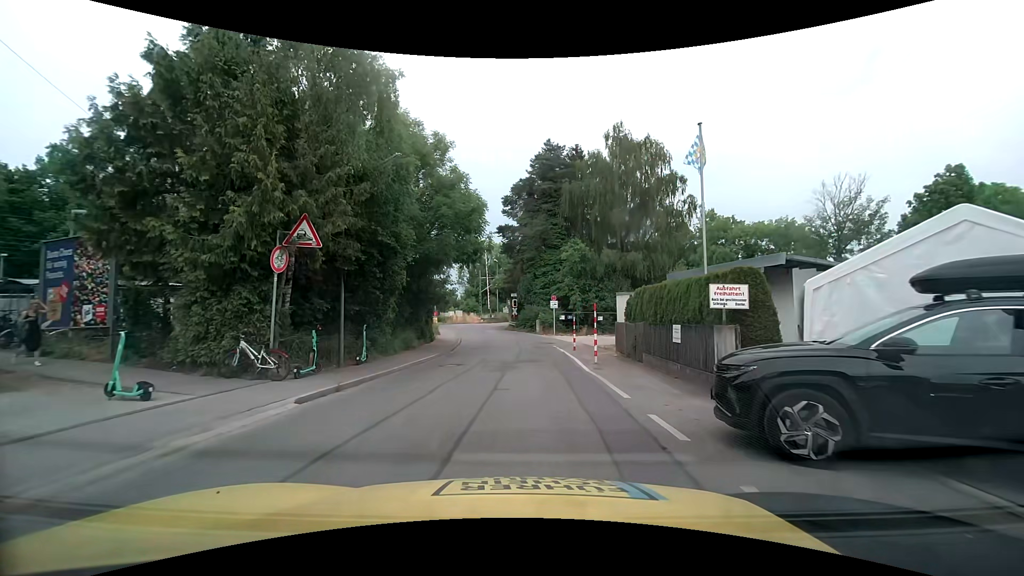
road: residential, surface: asphalt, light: Day
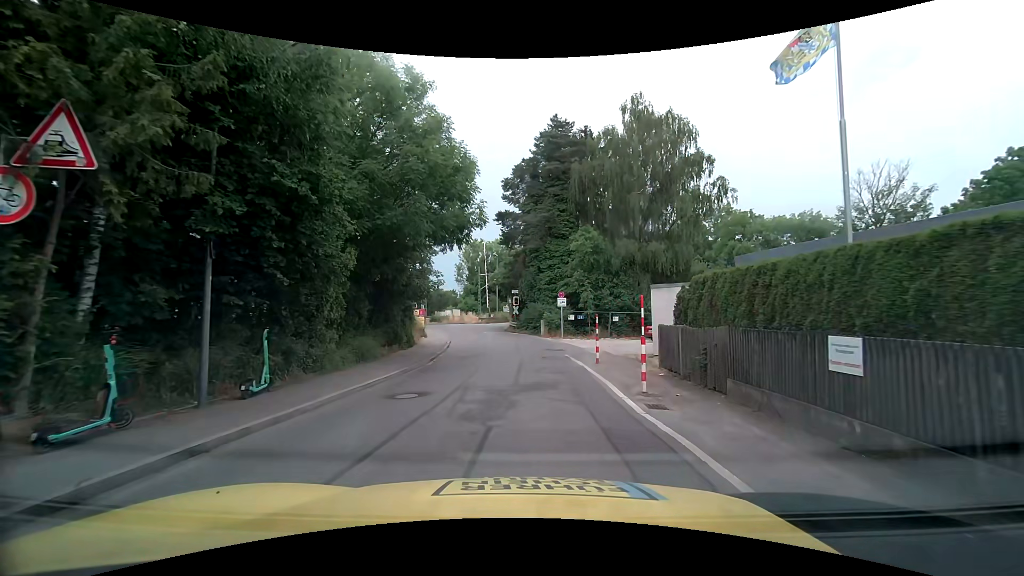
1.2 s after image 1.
(-0.1, +6.0) m; -1°
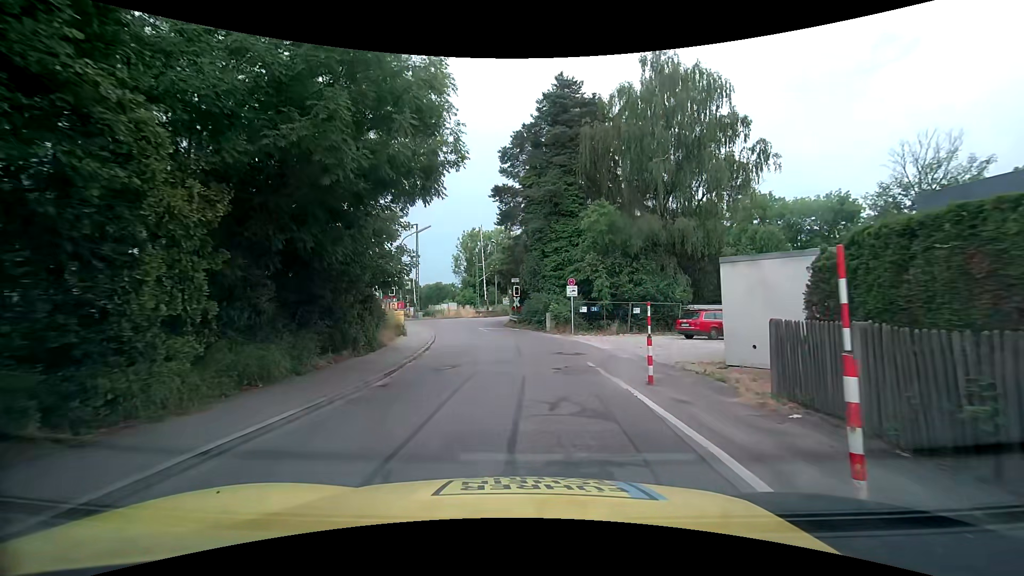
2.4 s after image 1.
(0.0, +6.2) m; 0°
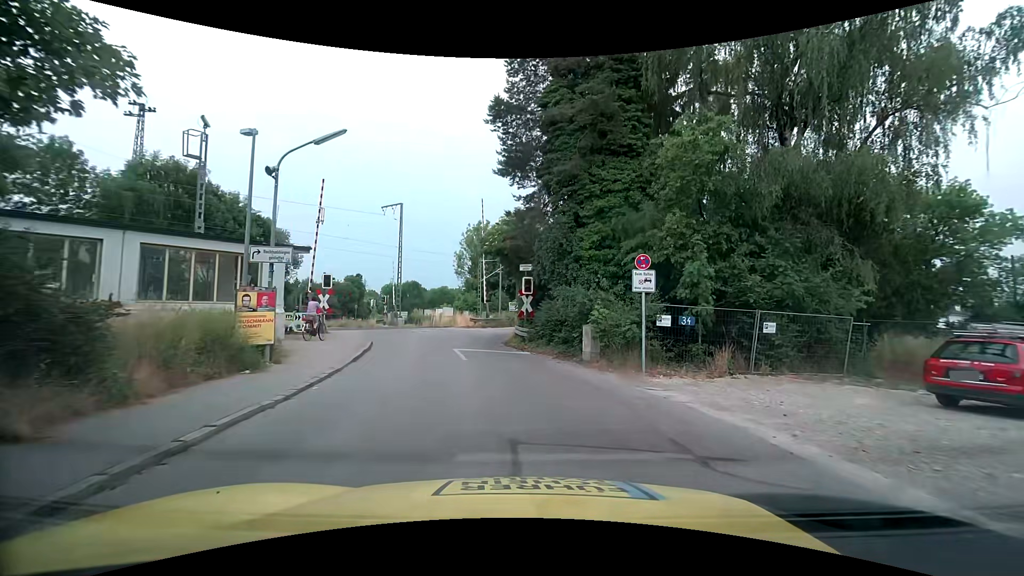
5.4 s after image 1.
(0.0, +15.0) m; 0°
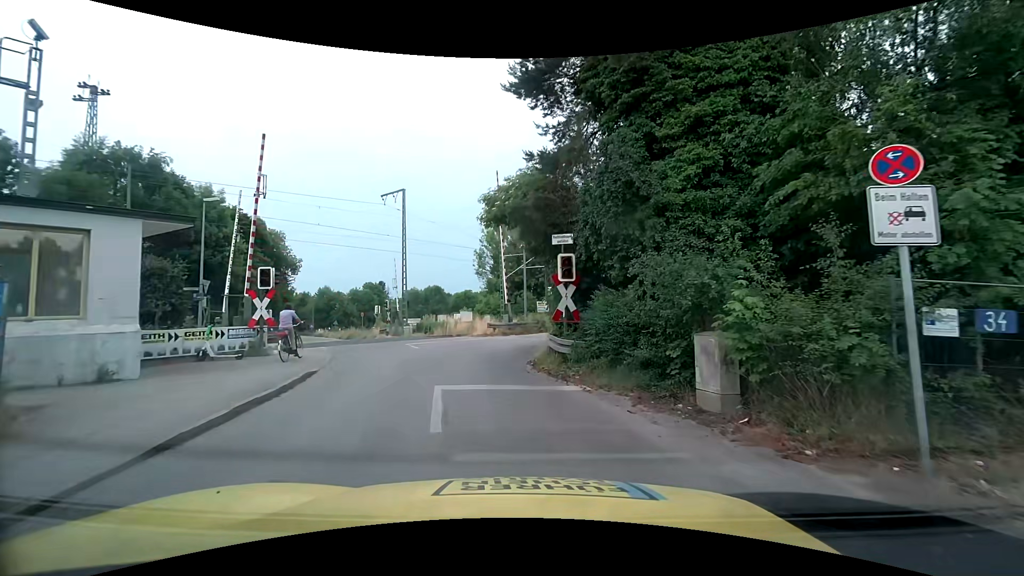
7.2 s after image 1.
(-0.3, +8.3) m; -3°
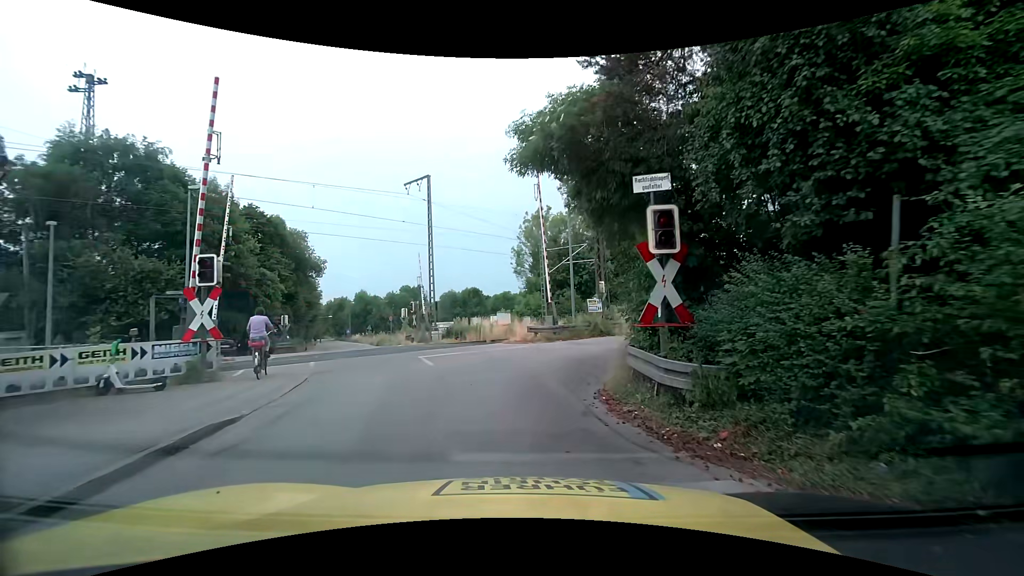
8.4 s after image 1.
(-0.3, +5.6) m; -6°
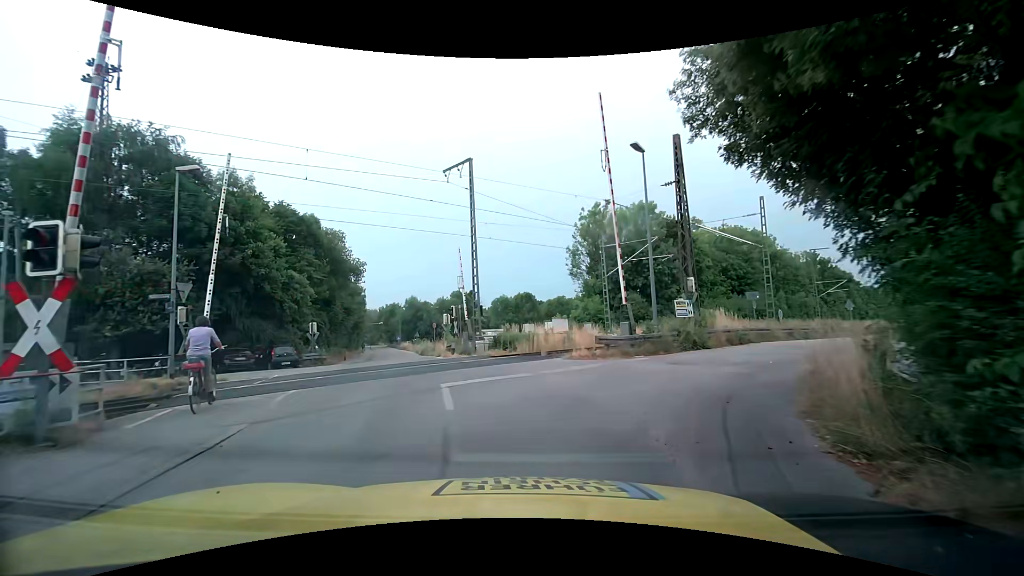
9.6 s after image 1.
(-0.2, +5.7) m; -6°
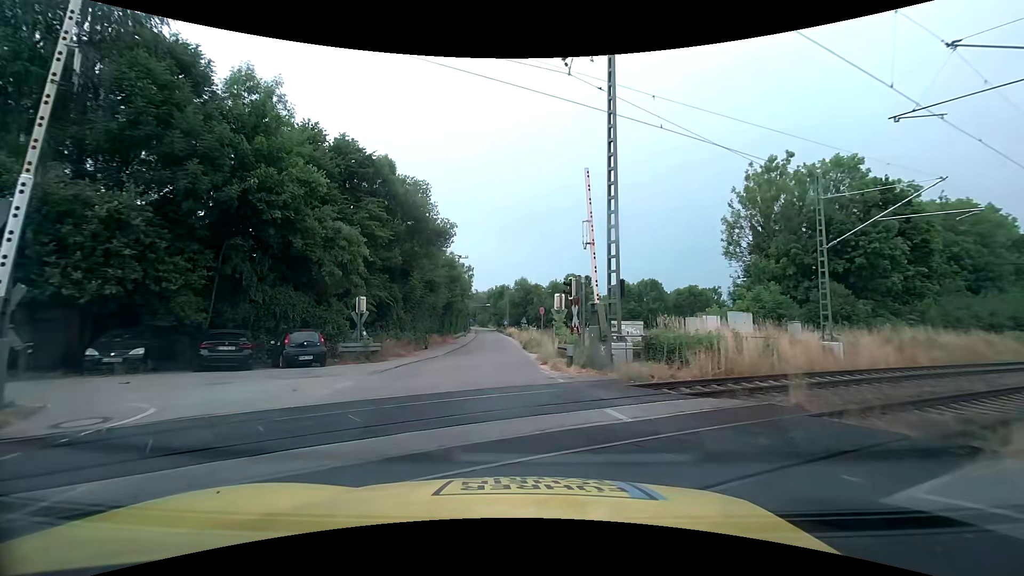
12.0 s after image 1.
(-1.4, +13.1) m; -12°
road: unclassified
(-1, +10) (-2, +20) (-2, +30) (-2, +40) (-2, +50) (-3, +60) (-4, +70) (-5, +80) (-5, +90) (-6, +100) m
